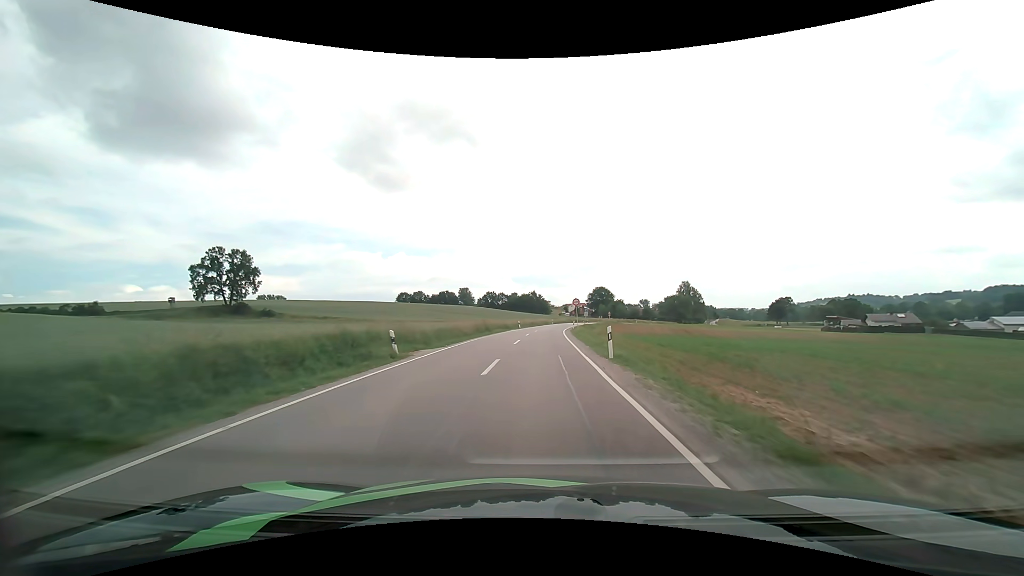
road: secondary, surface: asphalt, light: Day
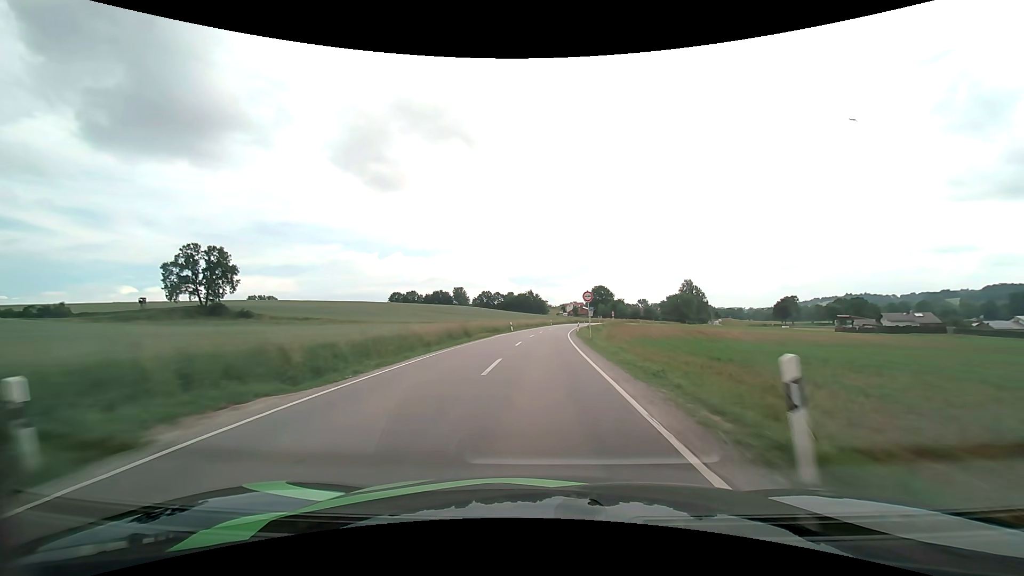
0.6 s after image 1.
(0.0, +12.1) m; 0°
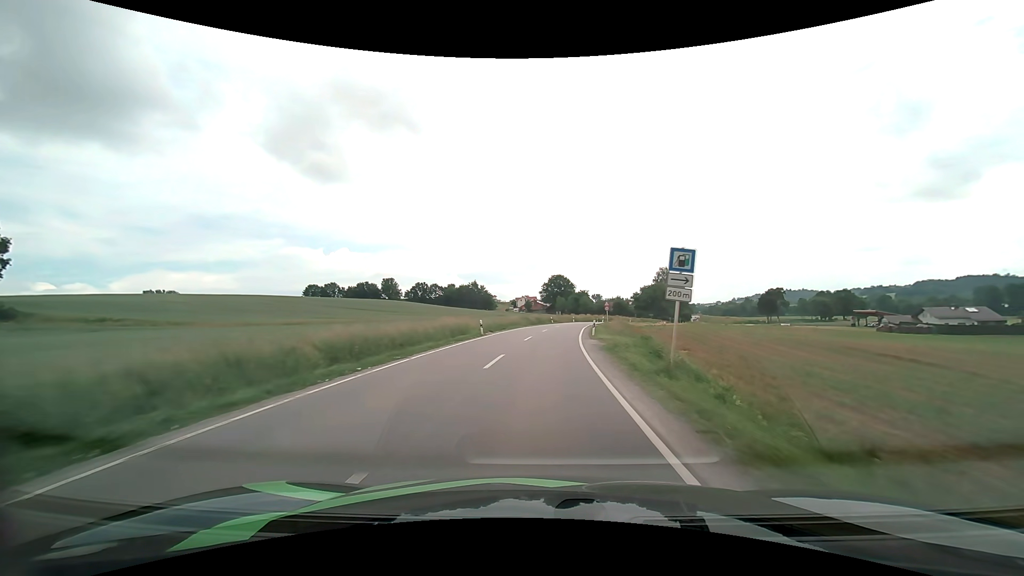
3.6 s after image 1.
(+2.6, +58.8) m; +6°
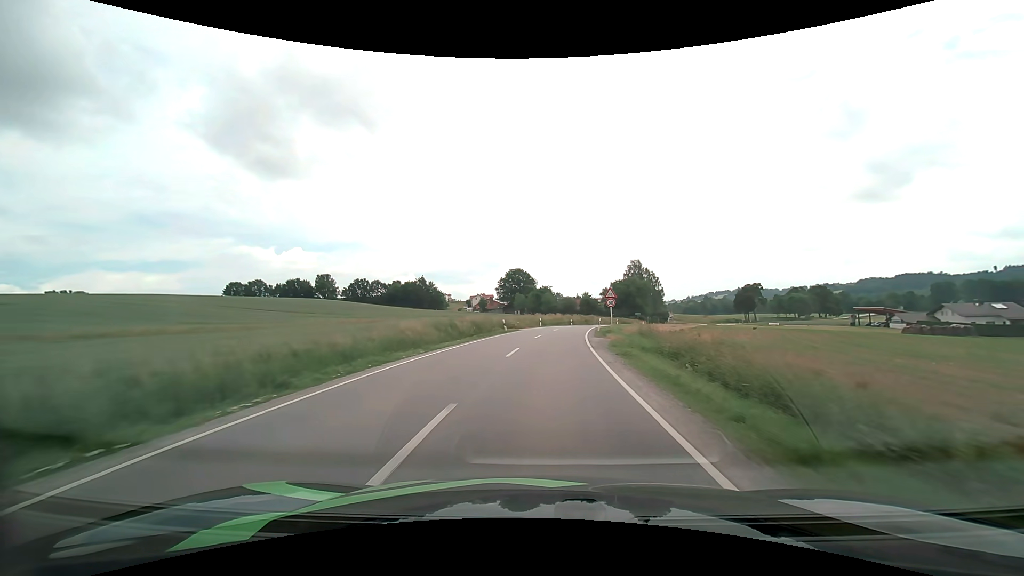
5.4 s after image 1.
(+1.2, +32.4) m; +5°
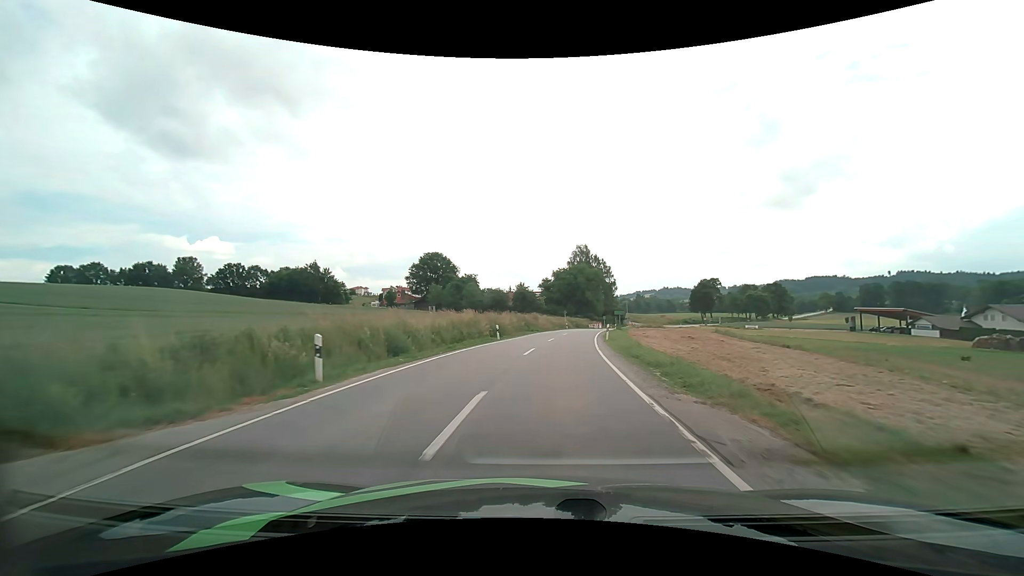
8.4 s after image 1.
(+3.0, +45.8) m; +8°
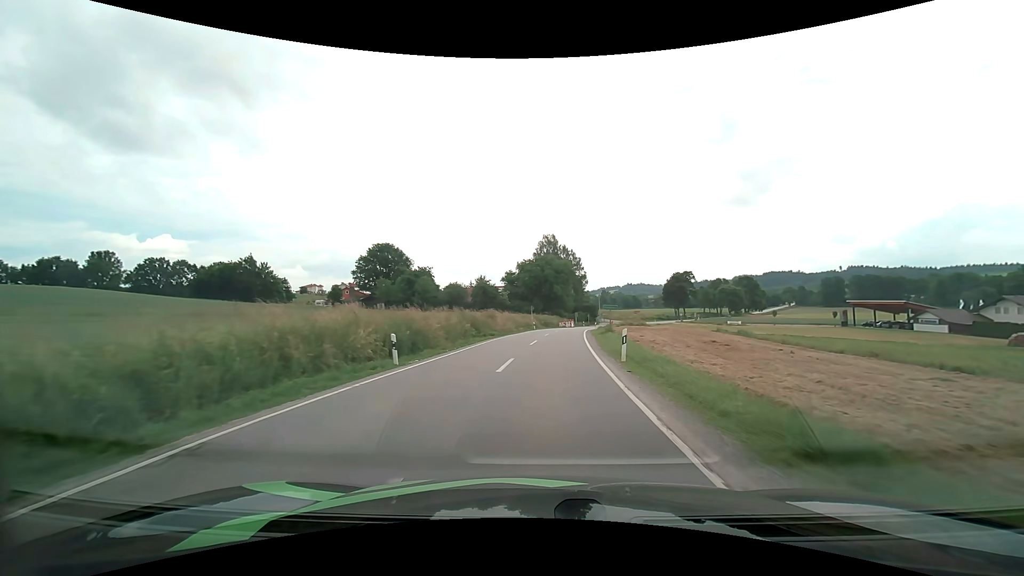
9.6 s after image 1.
(+0.6, +16.8) m; +4°
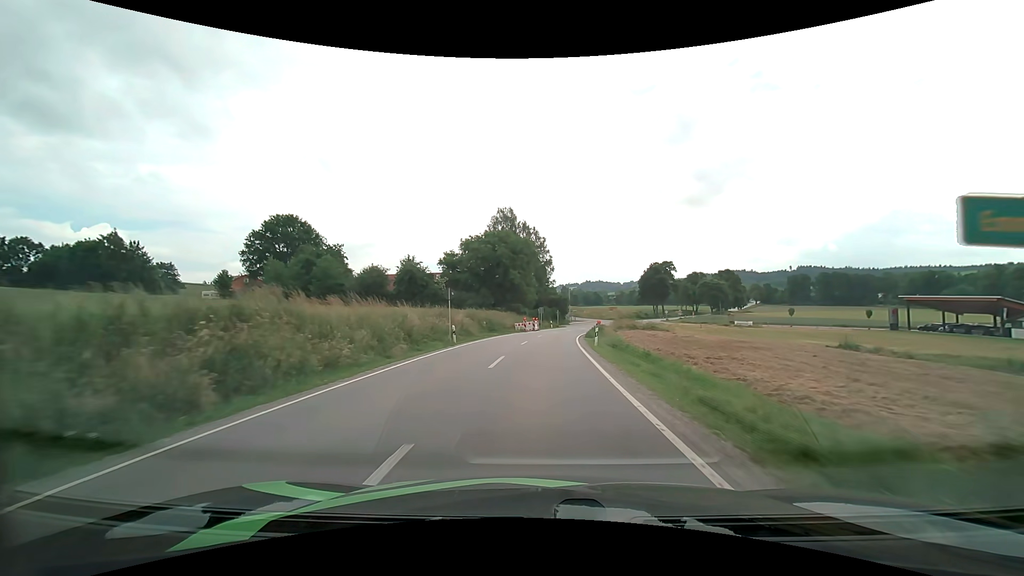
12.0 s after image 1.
(+1.6, +34.9) m; +5°
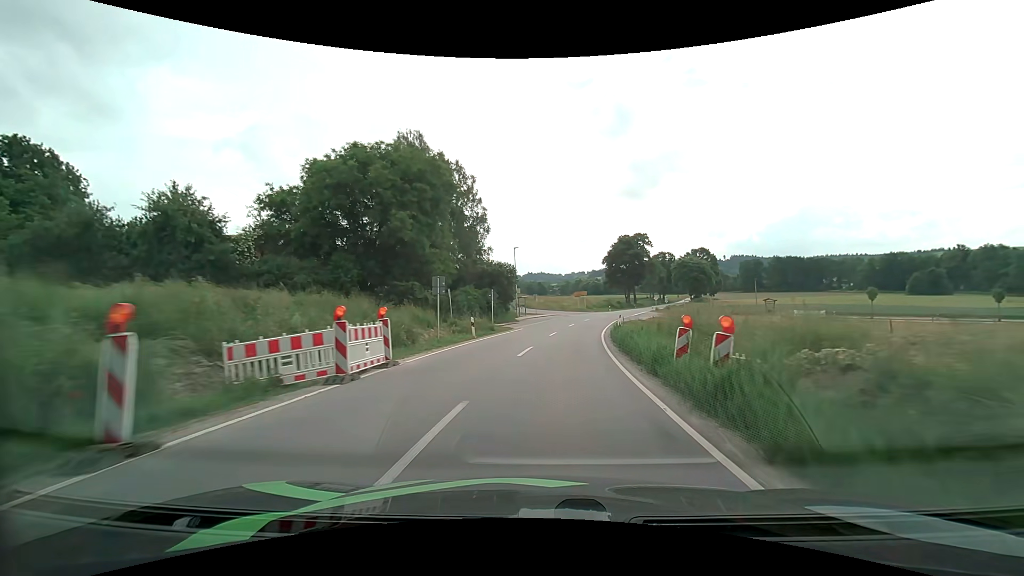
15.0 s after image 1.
(+2.0, +45.8) m; +7°
(0, +10) (+1, +20) (+2, +30) (+4, +40) (+5, +50) (+8, +59) (+10, +69) (+13, +79) (+16, +88) (+20, +98) m
